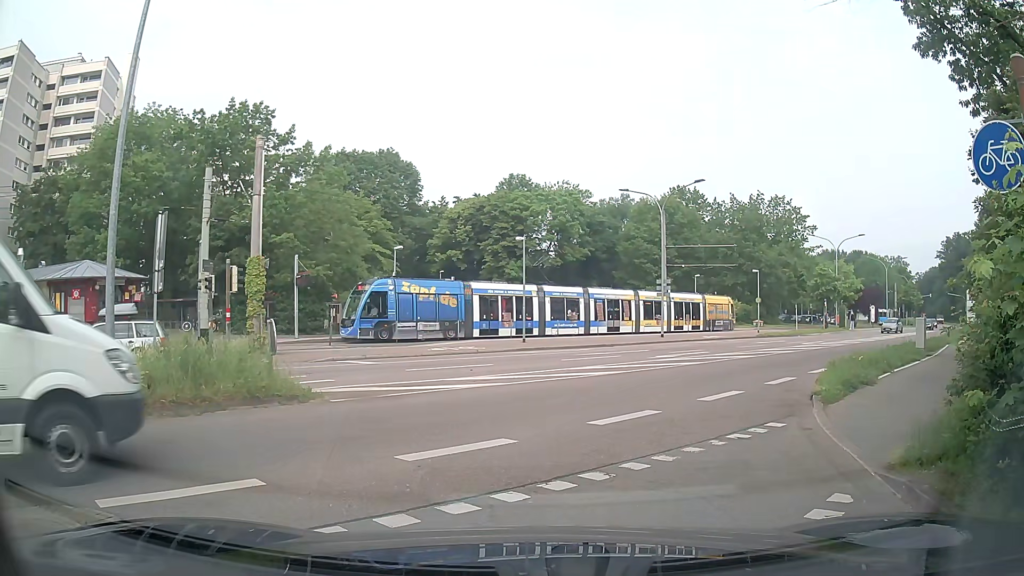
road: secondary_link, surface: asphalt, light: Day
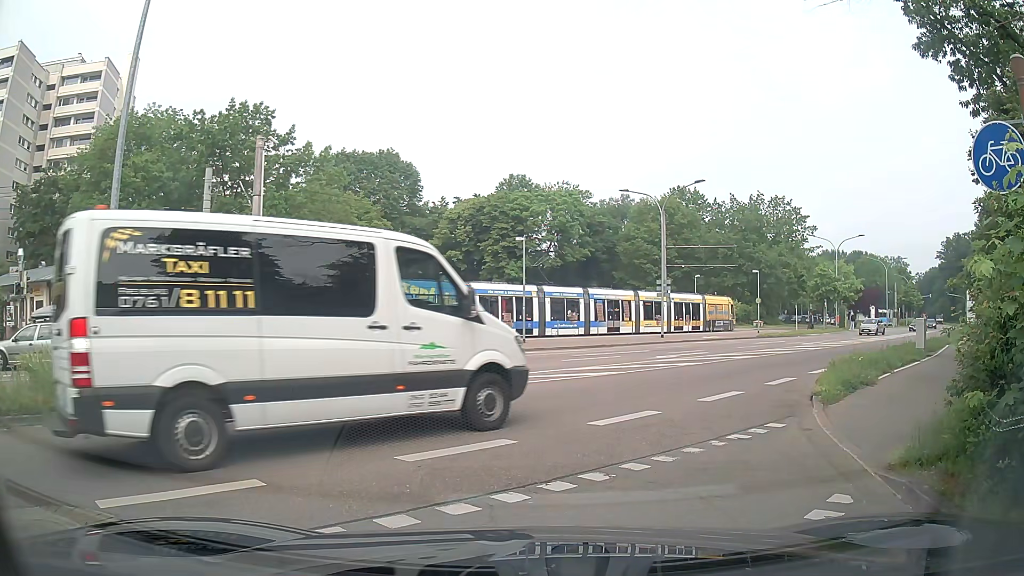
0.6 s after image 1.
(0.0, 0.0) m; 0°
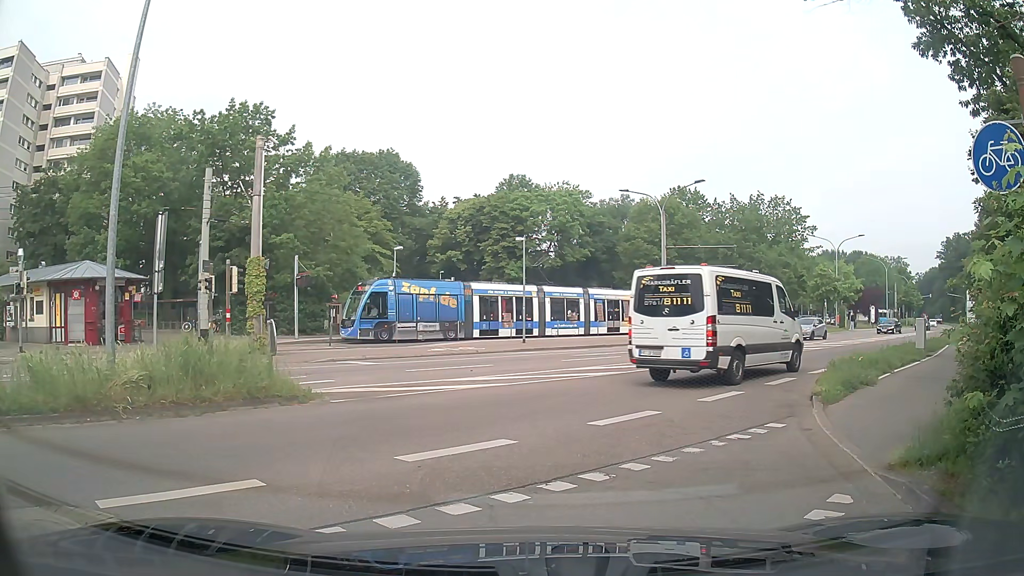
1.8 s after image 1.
(0.0, 0.0) m; 0°
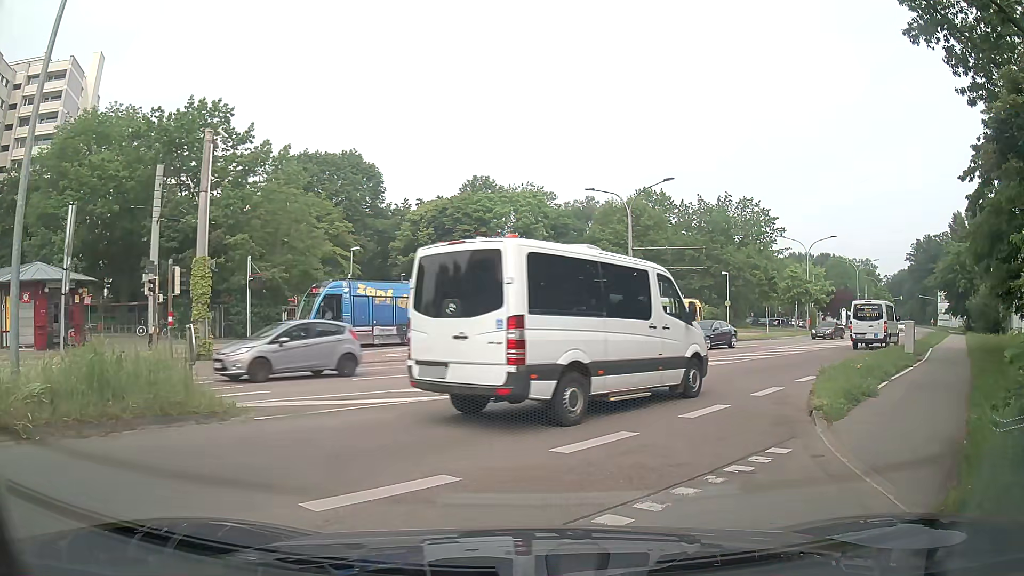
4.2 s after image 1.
(0.0, +1.7) m; +5°
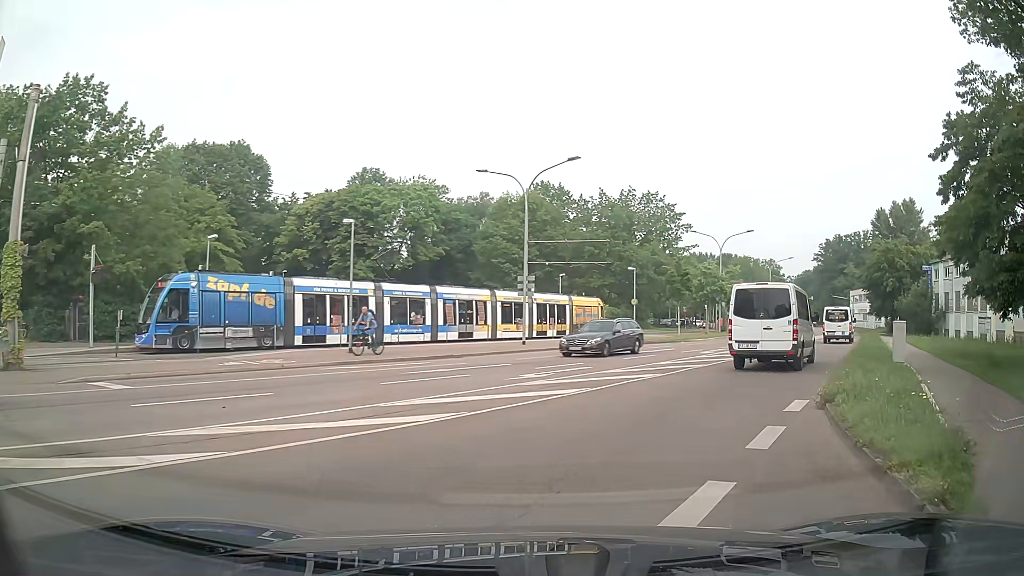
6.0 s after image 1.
(+0.1, +5.8) m; +7°
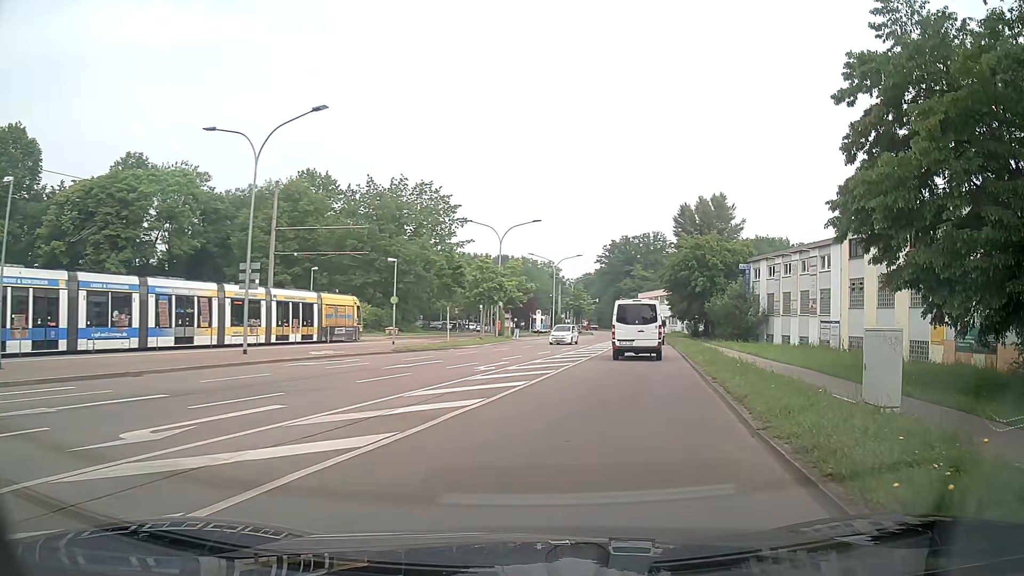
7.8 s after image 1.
(+1.3, +9.0) m; +17°
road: secondary
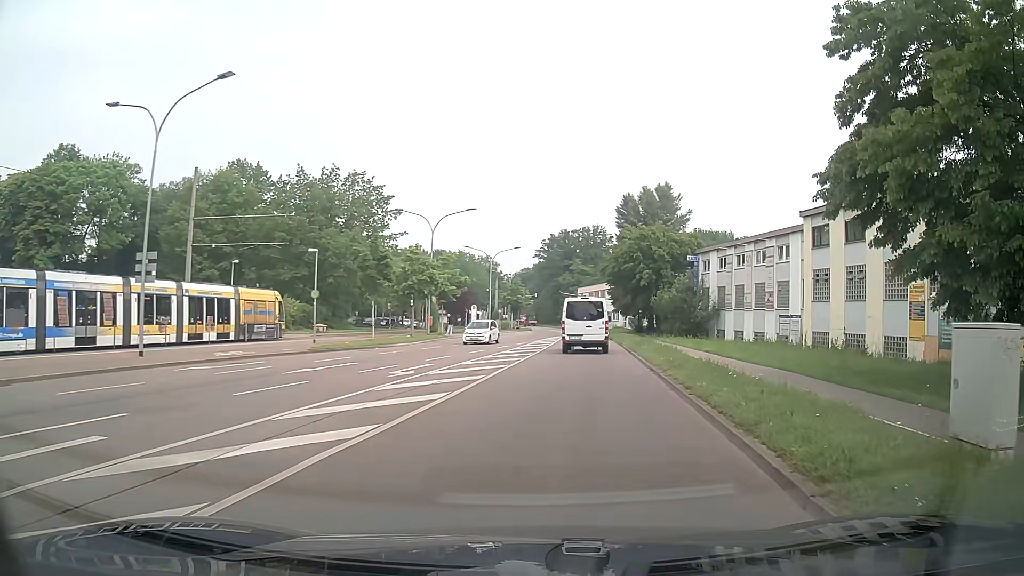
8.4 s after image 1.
(+0.2, +3.6) m; +6°
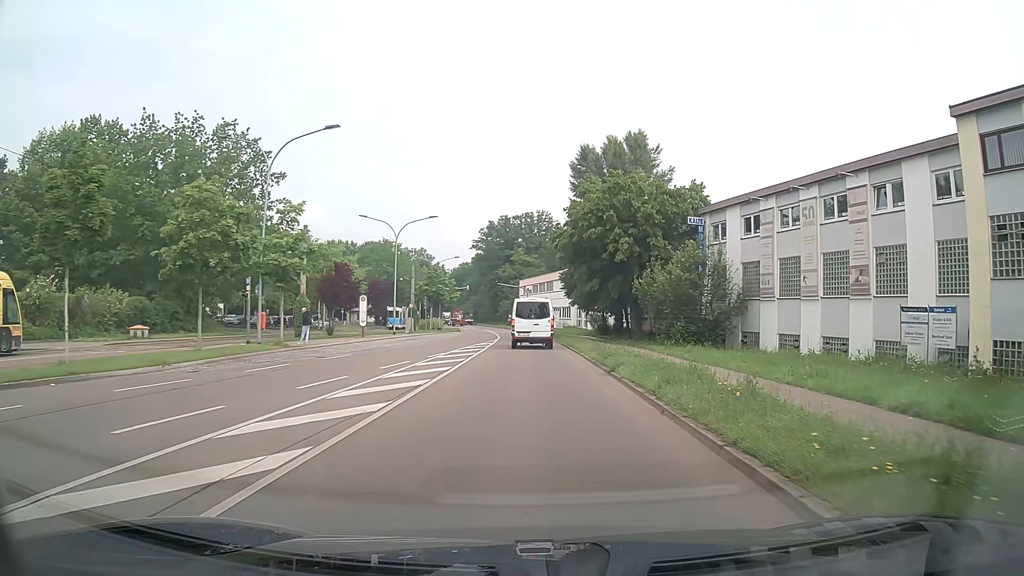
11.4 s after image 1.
(+1.6, +22.4) m; +5°
(0, +10) (0, +20) (0, +30) (0, +40) (-1, +50) (-1, +60) (-1, +70) (-2, +80) (-4, +90) (-5, +100) m
